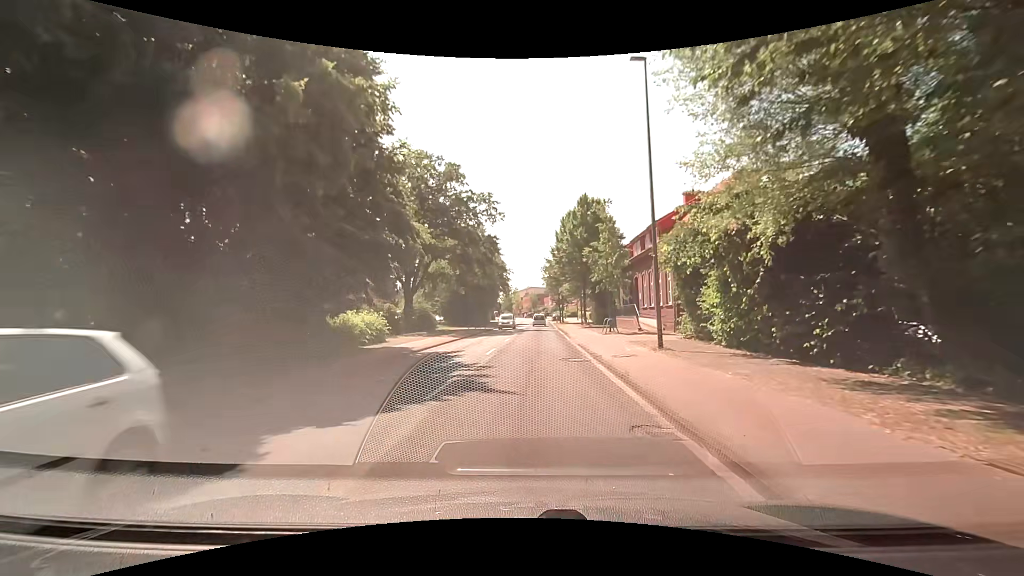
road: tertiary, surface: asphalt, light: Day
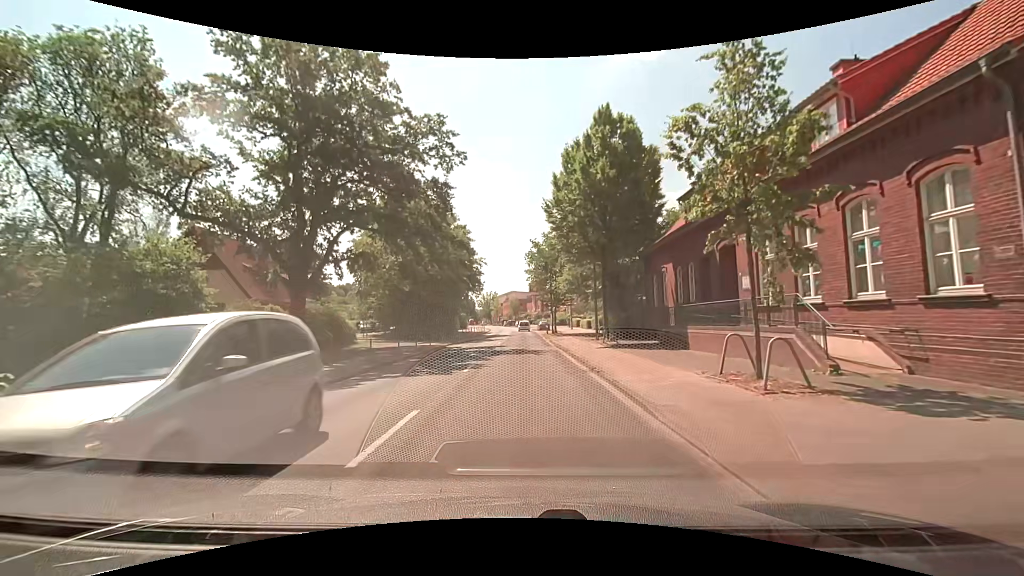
(+0.4, +21.9) m; +2°
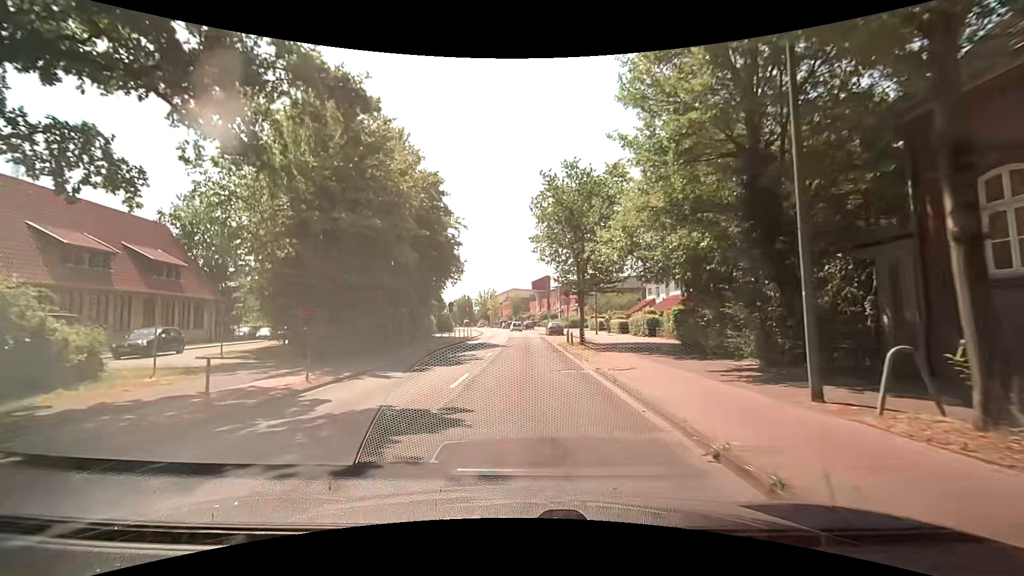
(-0.2, +22.0) m; -1°
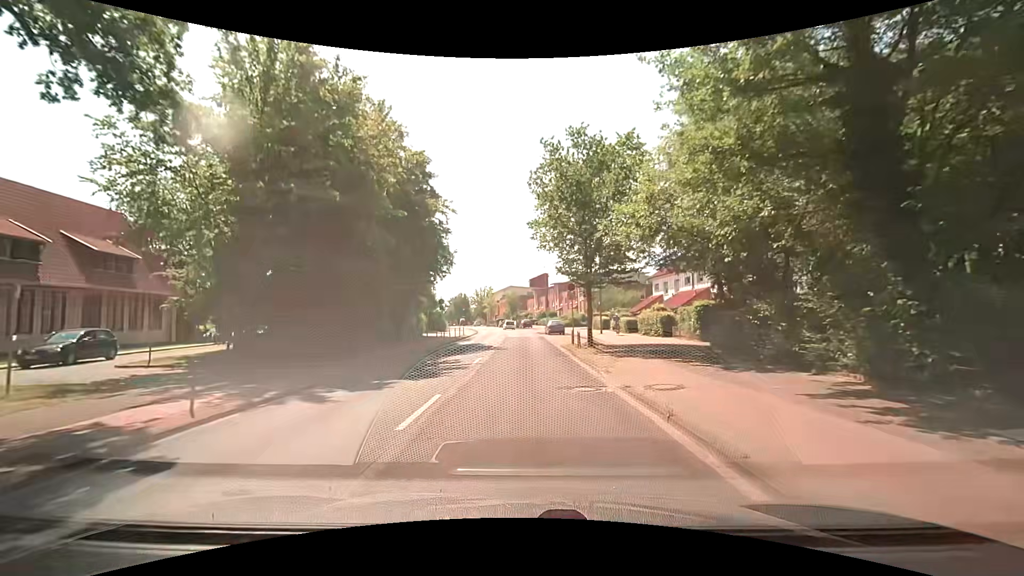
(0.0, +4.4) m; 0°
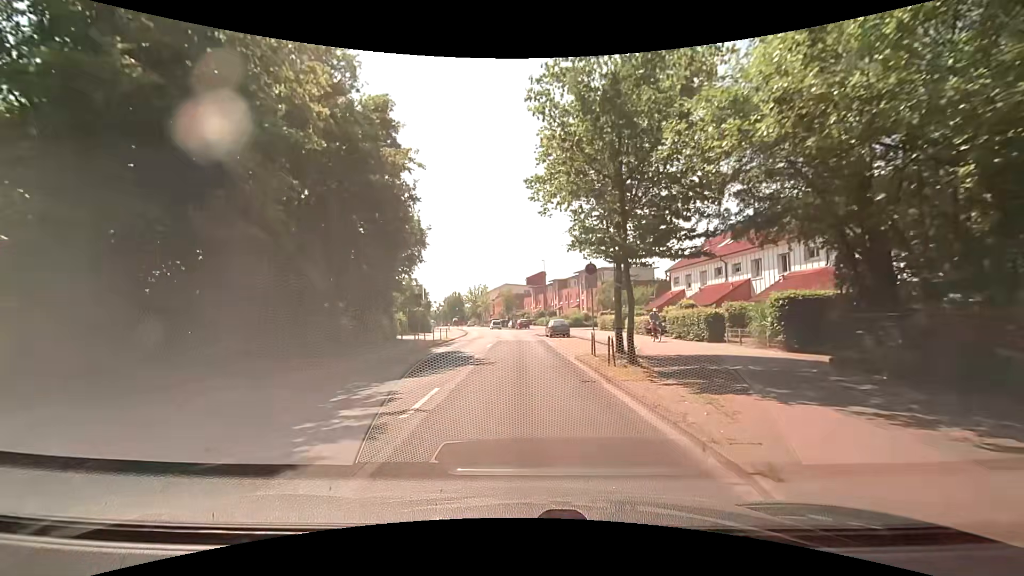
(0.0, +8.6) m; +1°
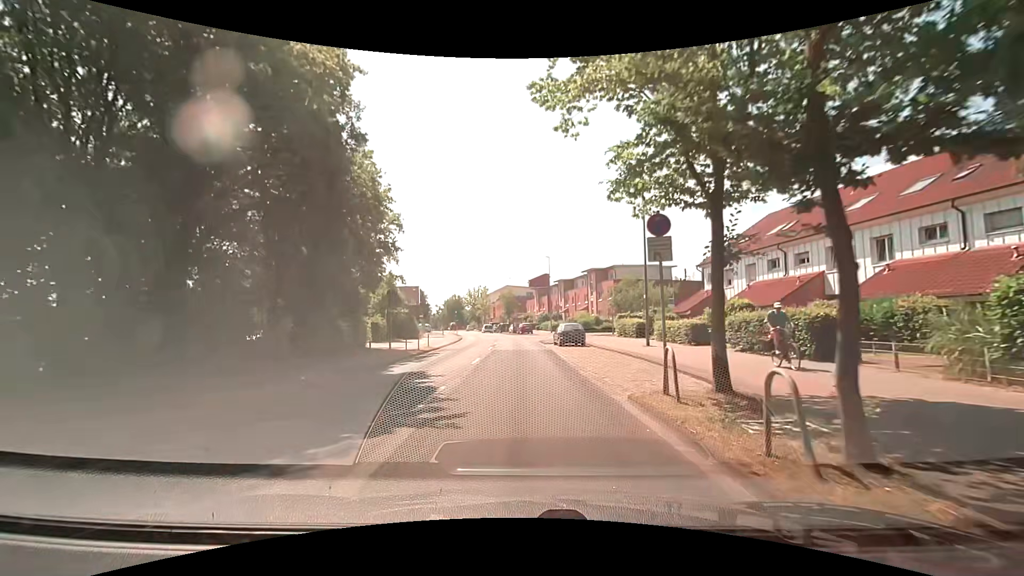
(-0.1, +8.4) m; 0°
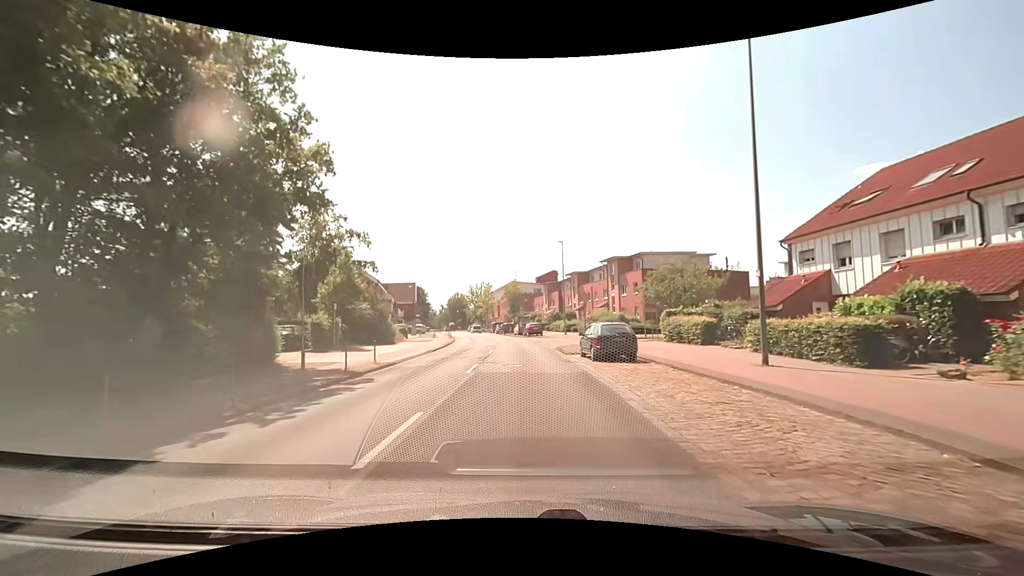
(-0.1, +12.4) m; -1°
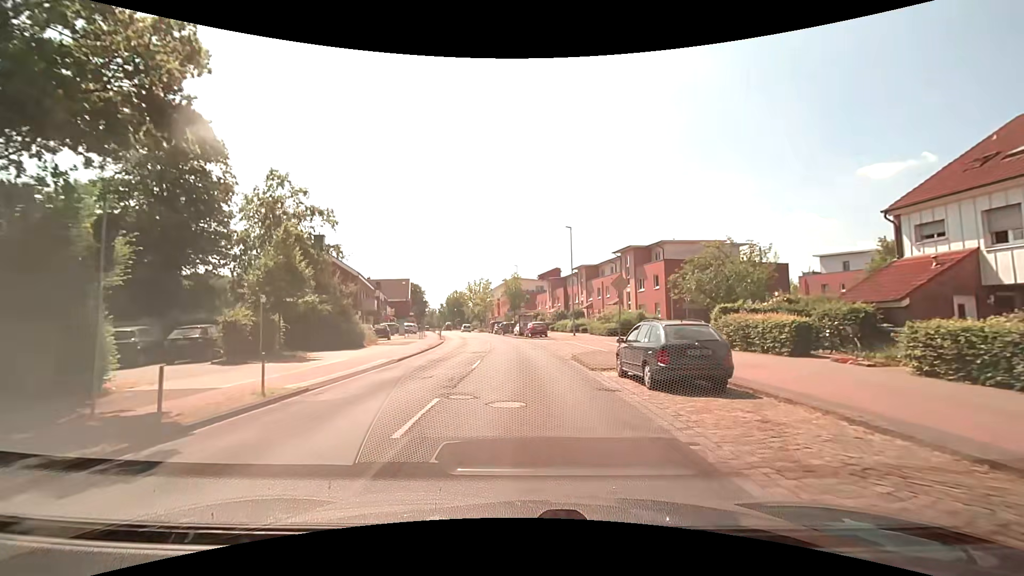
(0.0, +8.1) m; -1°
(0, +10) (0, +20) (+2, +30) (+11, +35) (+21, +36) (+30, +38) (+40, +41) (+50, +44) (+59, +48) (+66, +55) m
